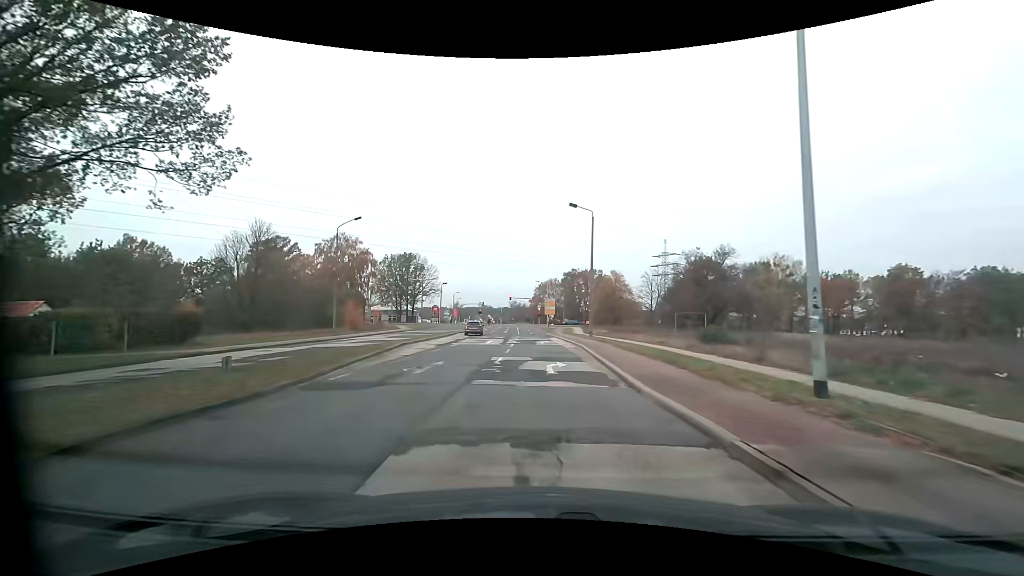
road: tertiary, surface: asphalt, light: Day
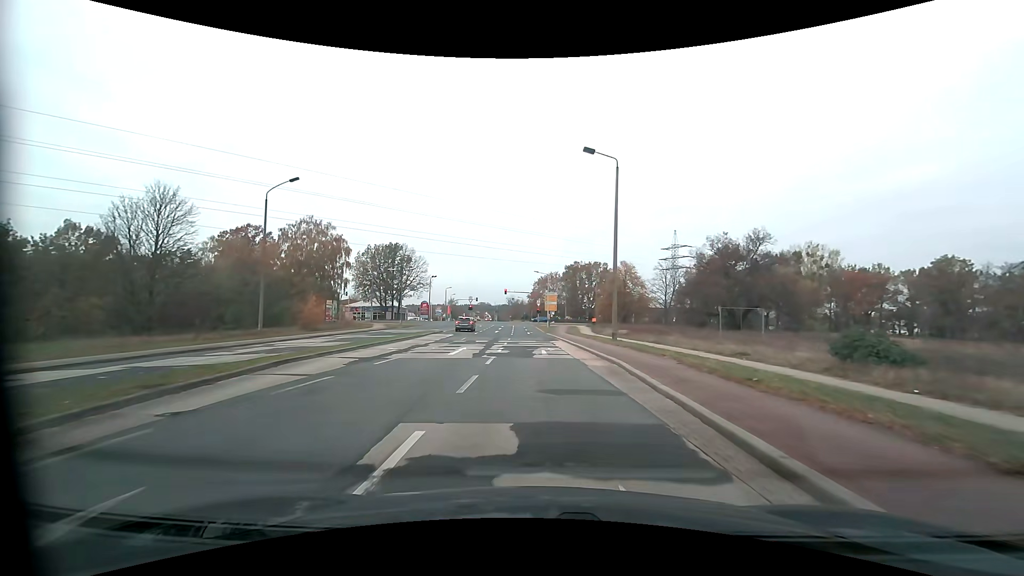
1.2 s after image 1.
(-0.1, +13.1) m; 0°
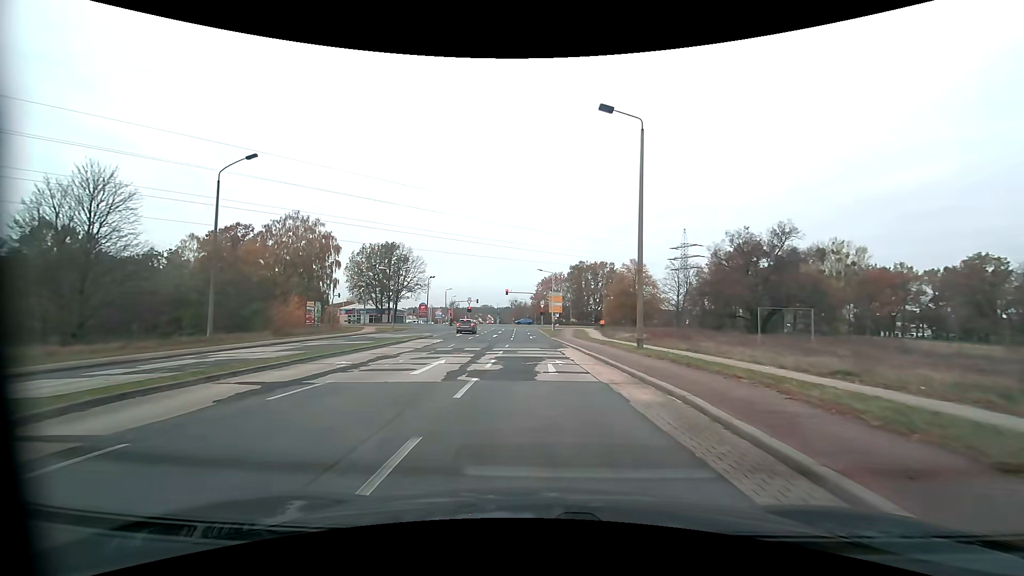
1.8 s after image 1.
(0.0, +6.2) m; -1°
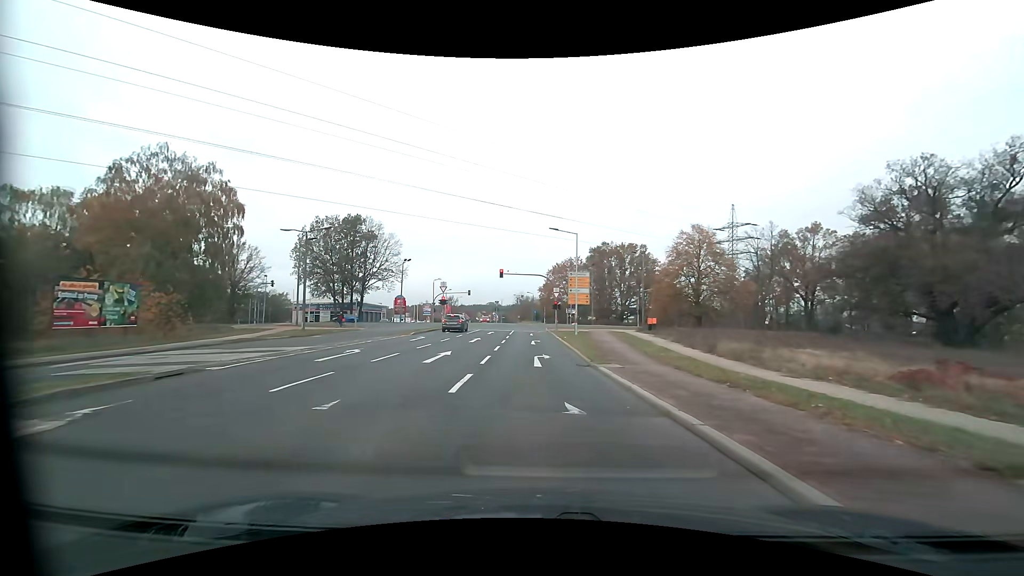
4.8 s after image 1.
(-0.3, +29.8) m; -1°
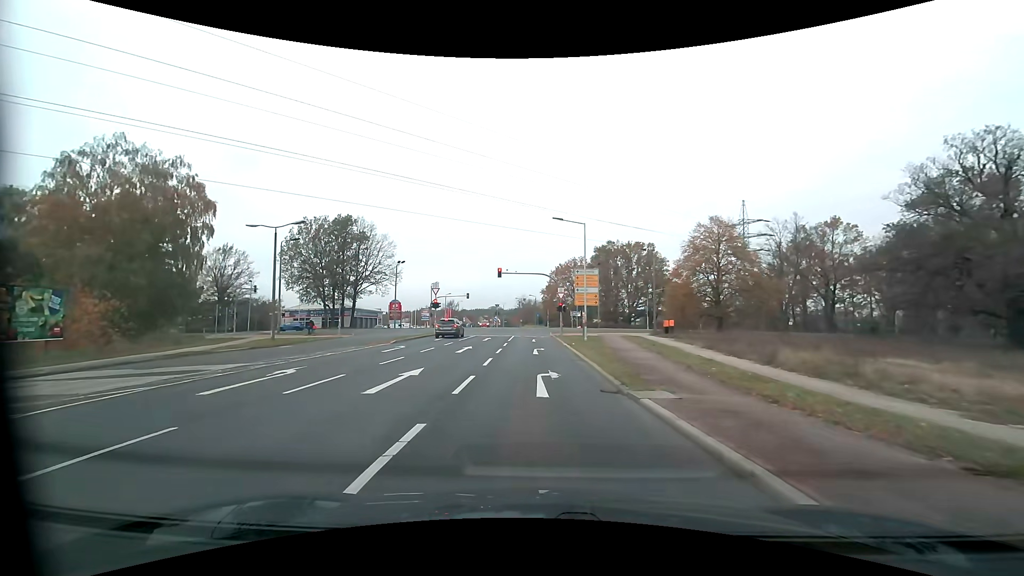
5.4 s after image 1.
(0.0, +5.3) m; 0°
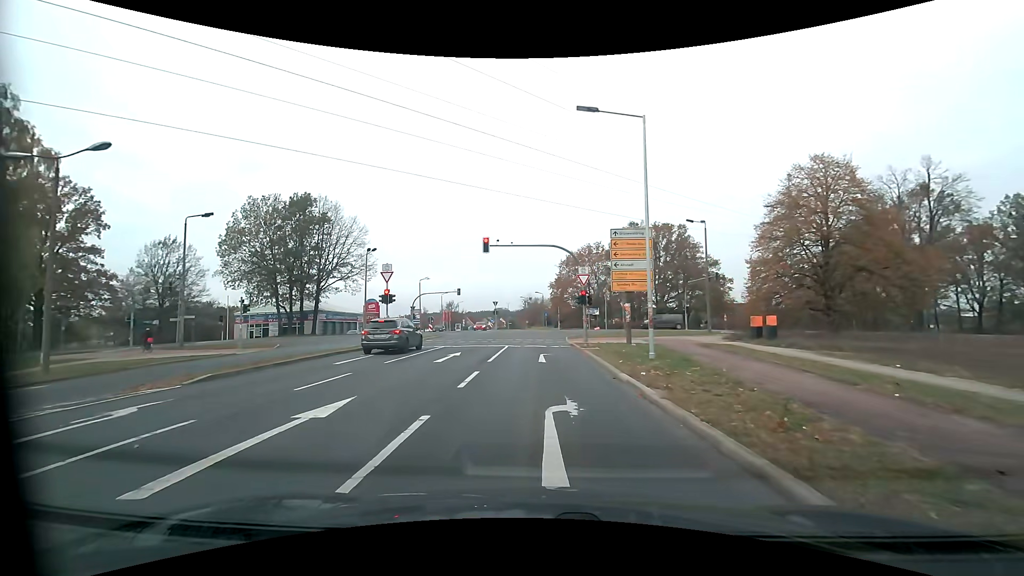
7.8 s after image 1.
(-0.3, +17.4) m; -2°
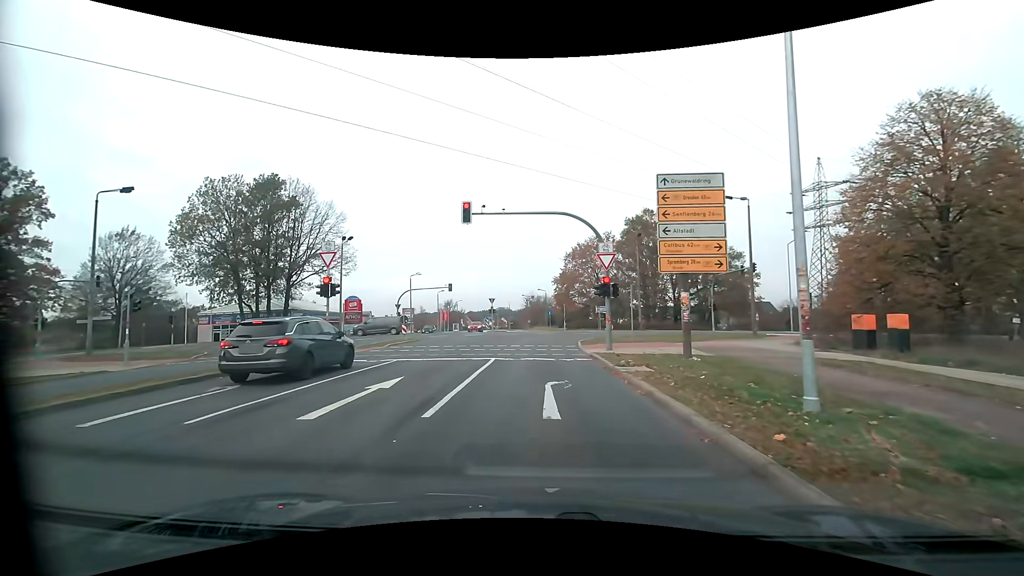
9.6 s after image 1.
(0.0, +8.9) m; -1°
